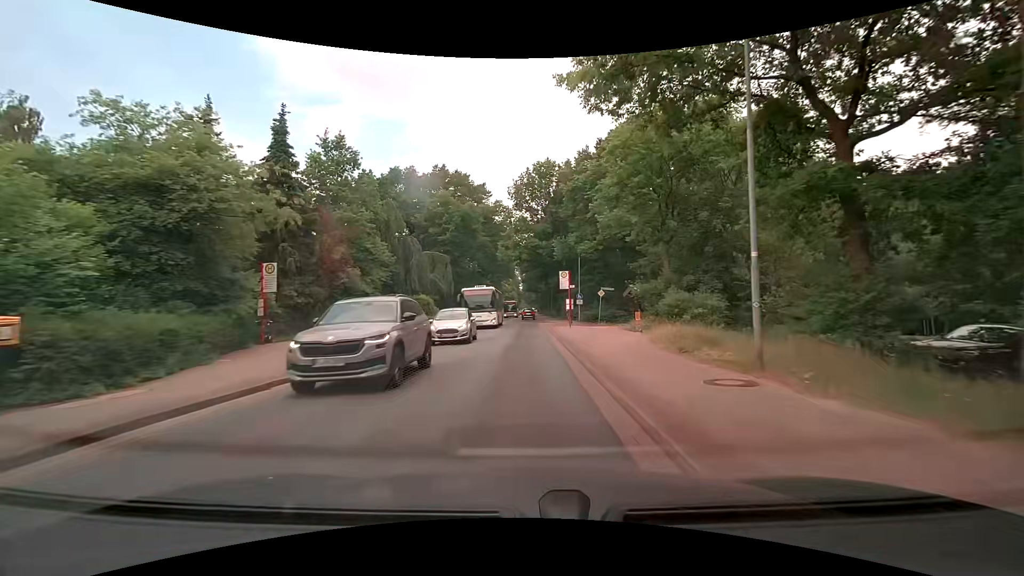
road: tertiary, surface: asphalt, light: Day
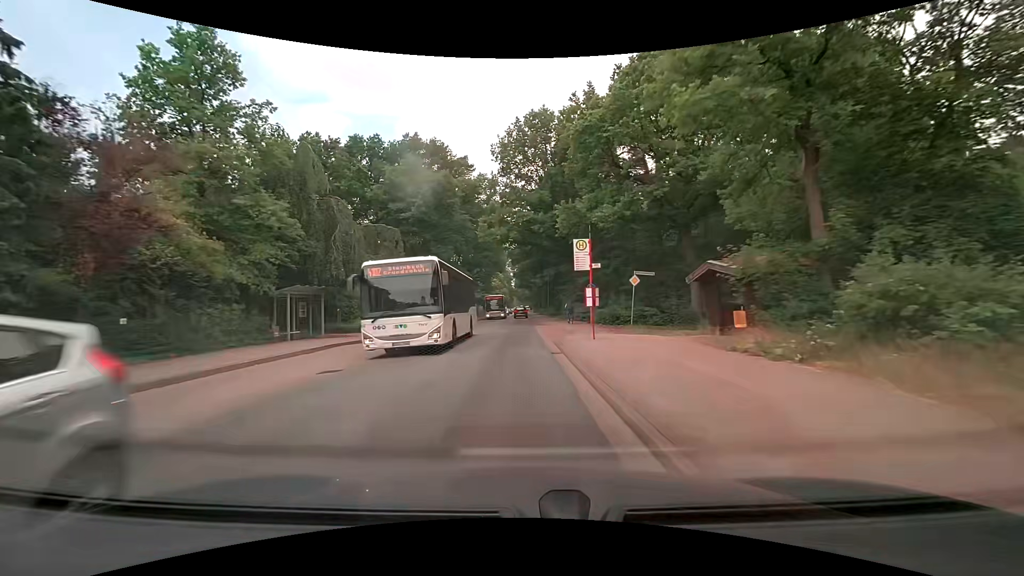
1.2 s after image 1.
(0.0, +14.3) m; 0°
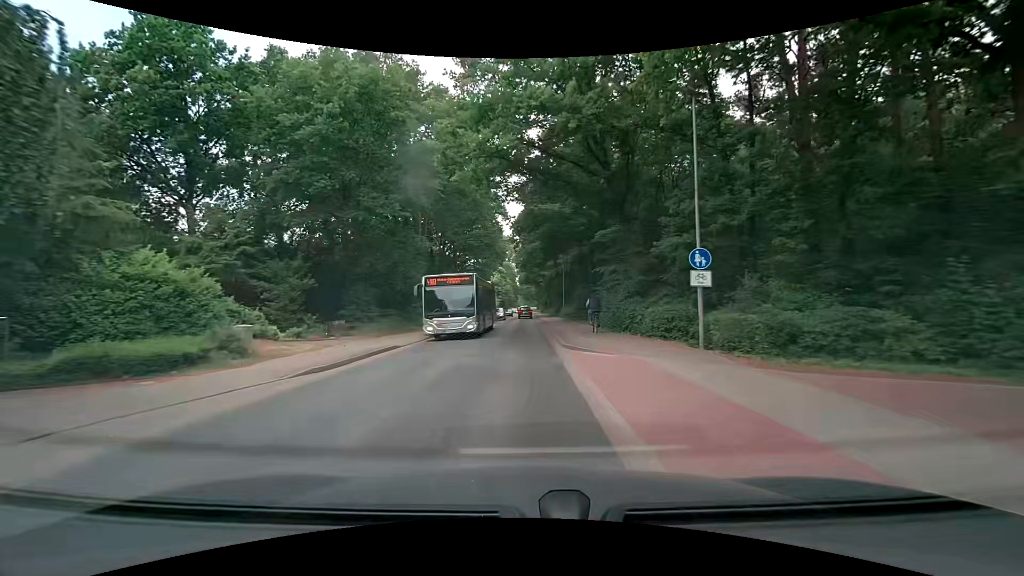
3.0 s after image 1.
(-0.1, +21.8) m; -1°
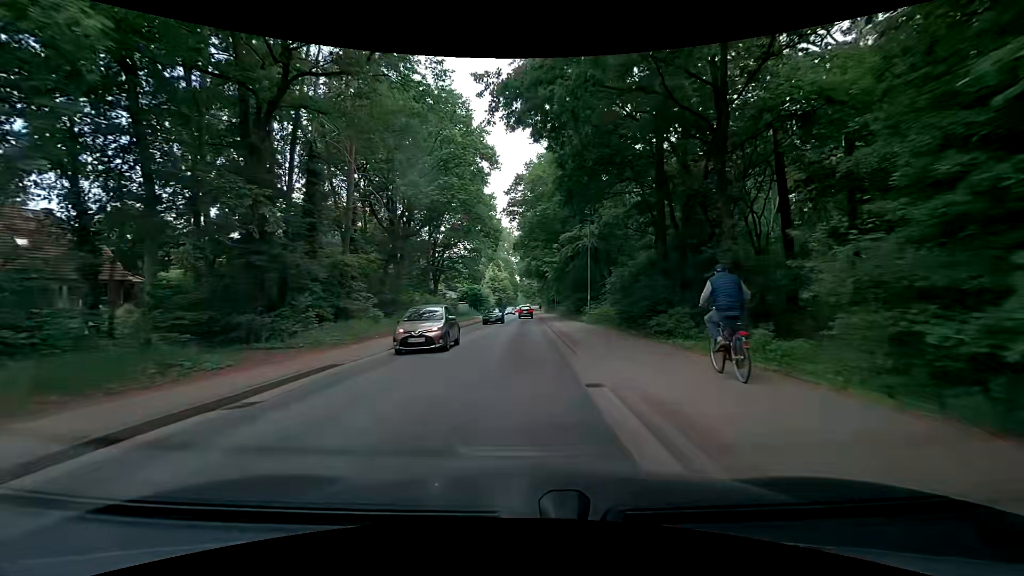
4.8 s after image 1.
(-0.1, +21.9) m; -1°
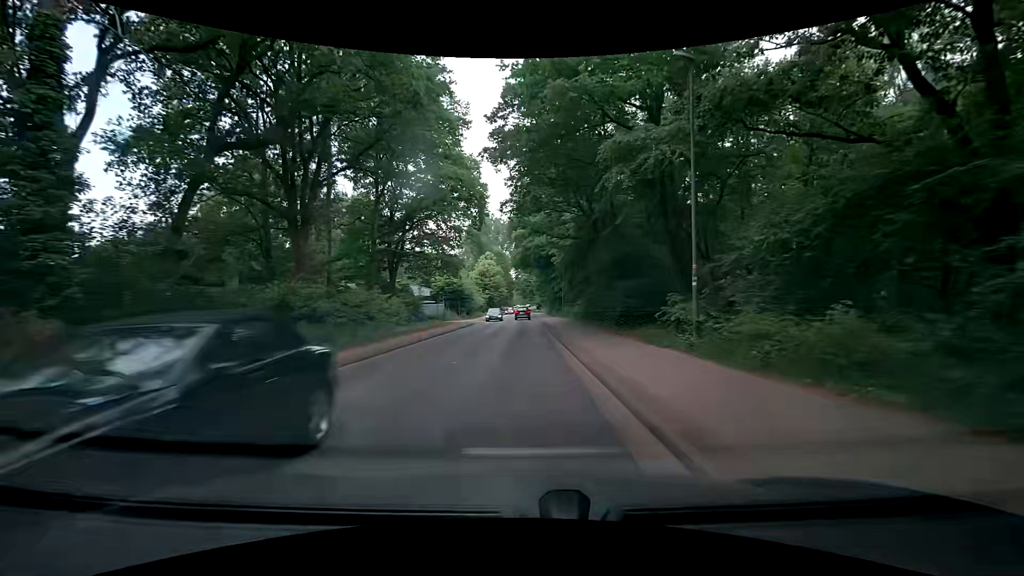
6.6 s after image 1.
(+0.2, +21.7) m; +1°
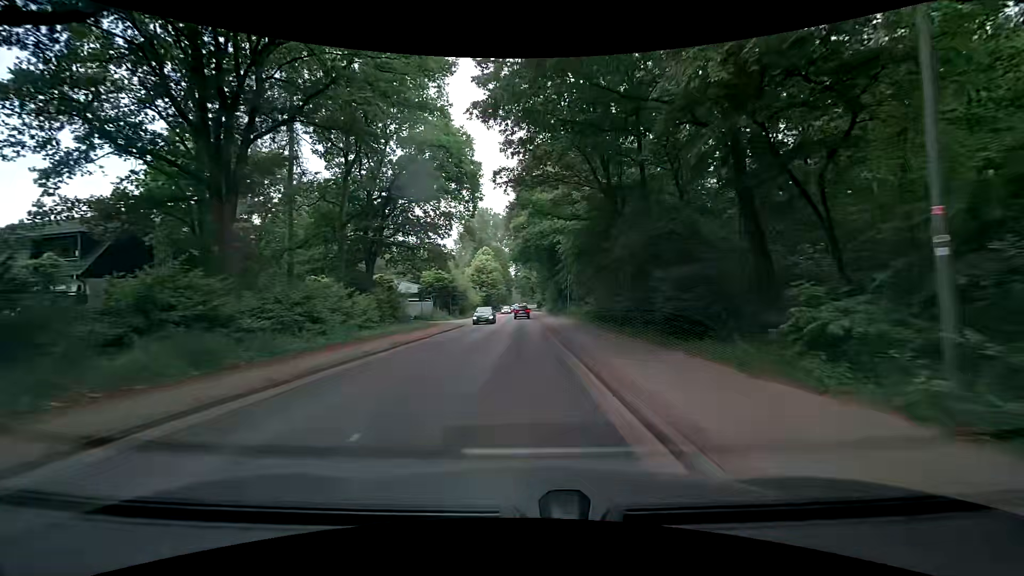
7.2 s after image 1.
(0.0, +7.3) m; +1°
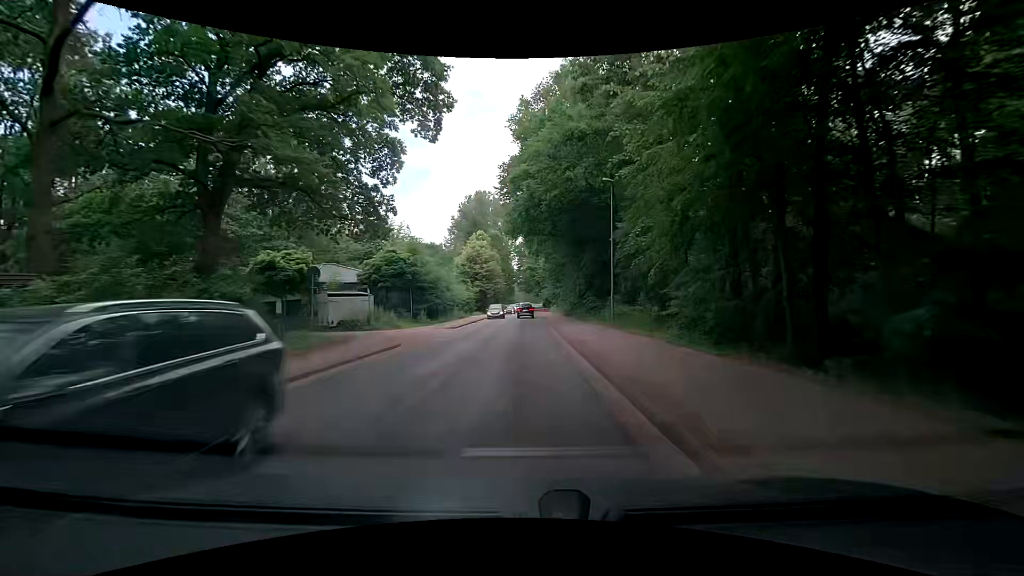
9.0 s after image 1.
(-0.5, +22.0) m; -1°
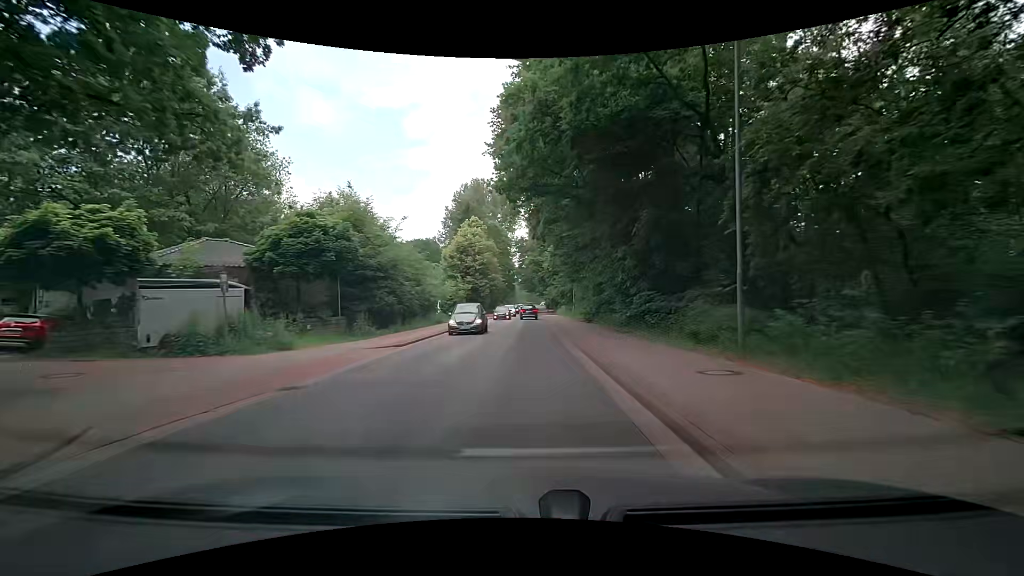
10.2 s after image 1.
(-0.1, +14.7) m; -1°
(0, +10) (0, +20) (0, +30) (0, +40) (+1, +50) (+1, +60) (+1, +70) (+1, +80) (+2, +90) (+2, +100) m
